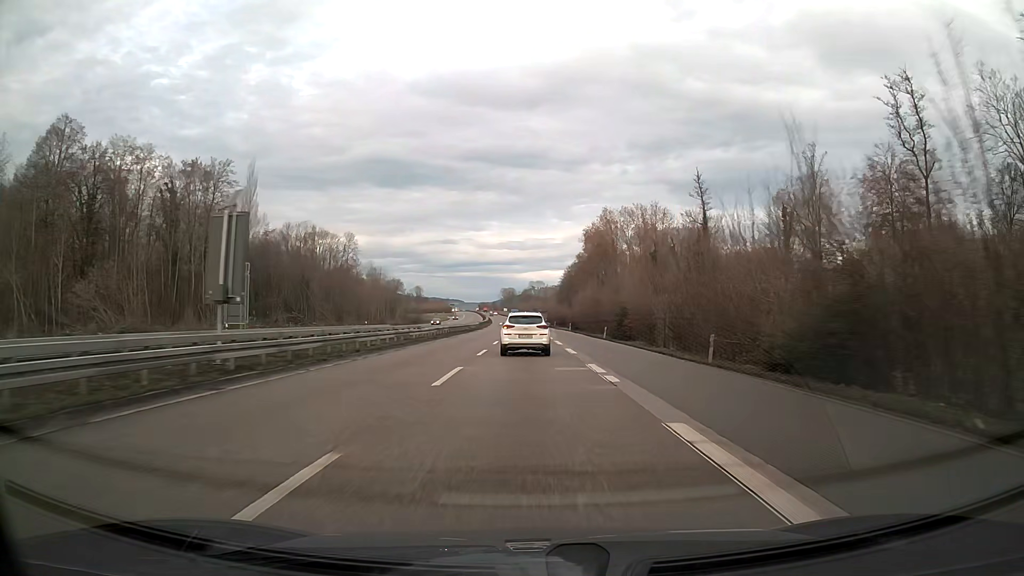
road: trunk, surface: asphalt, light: Day
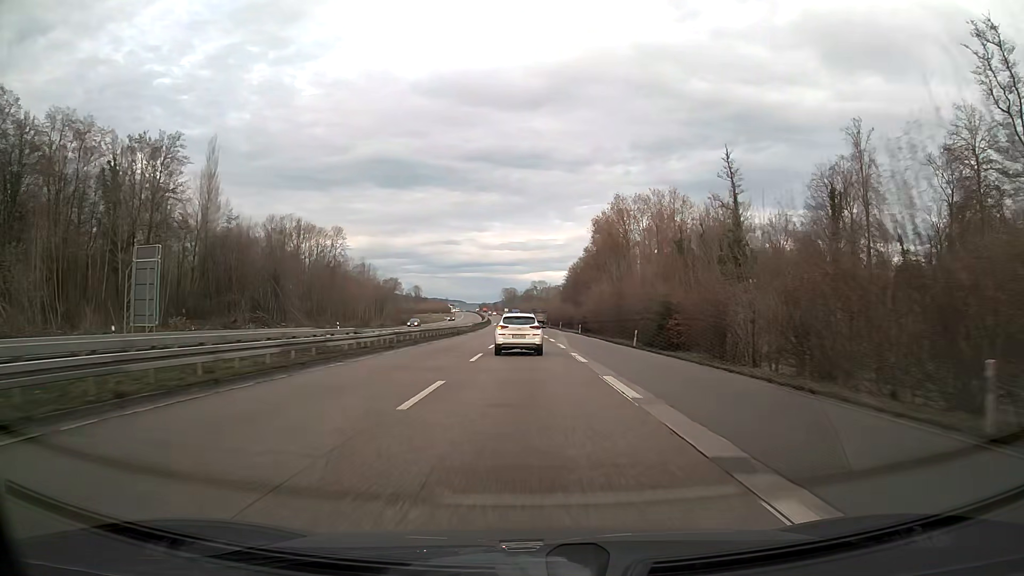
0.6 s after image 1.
(0.0, +15.8) m; 0°
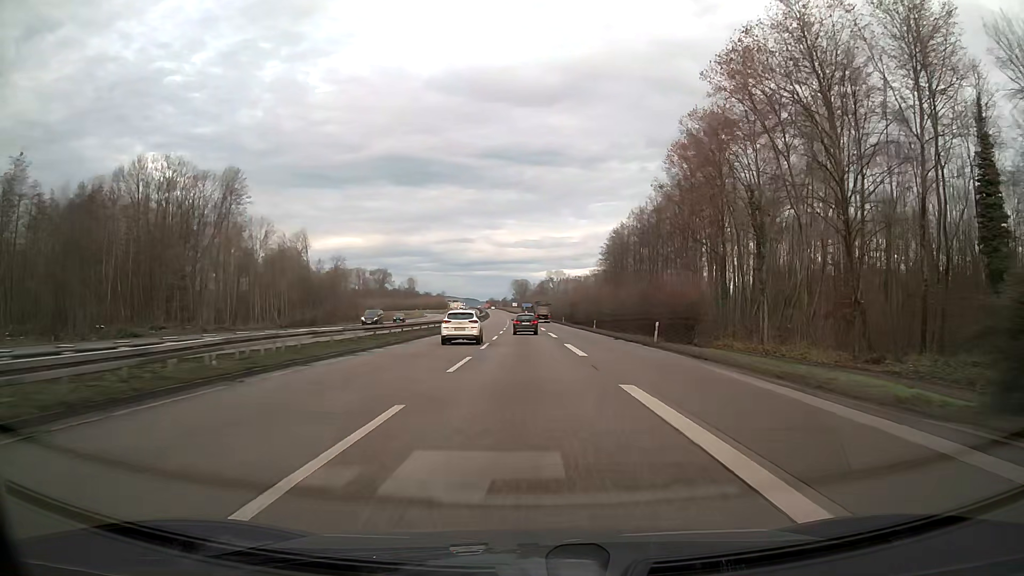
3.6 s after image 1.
(-0.8, +79.0) m; -1°
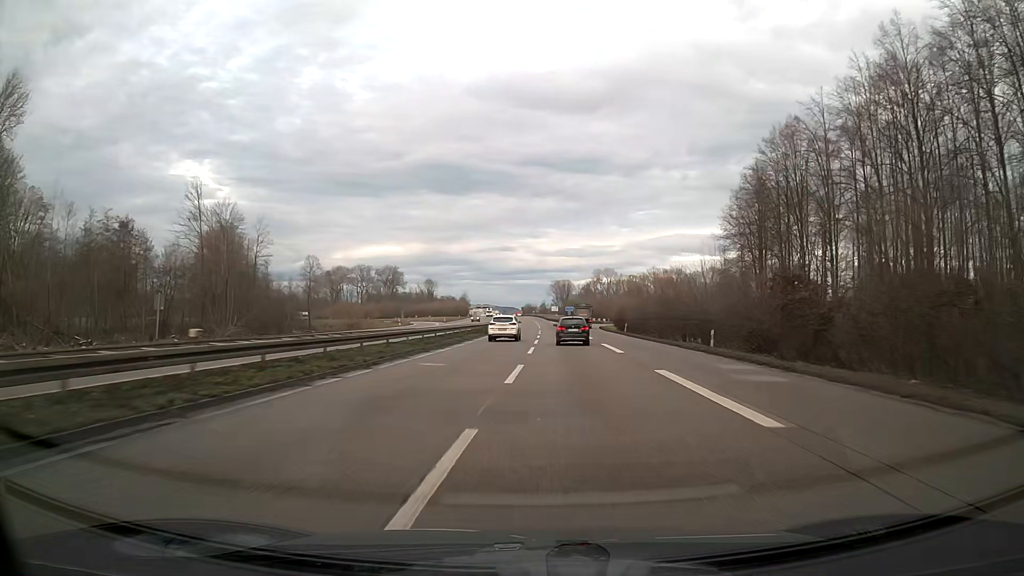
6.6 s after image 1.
(-1.9, +75.1) m; -3°
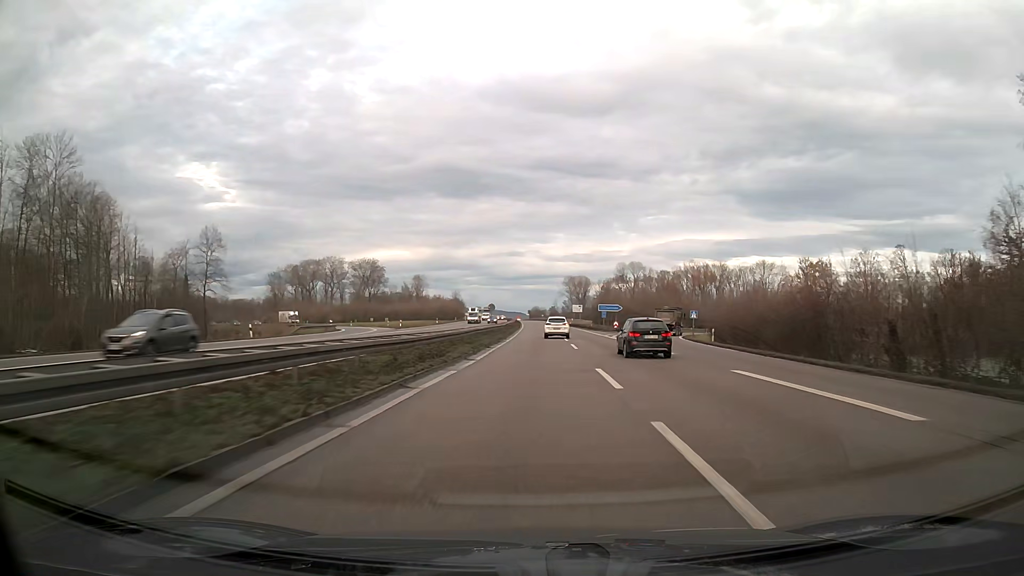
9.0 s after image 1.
(-0.4, +60.7) m; 0°
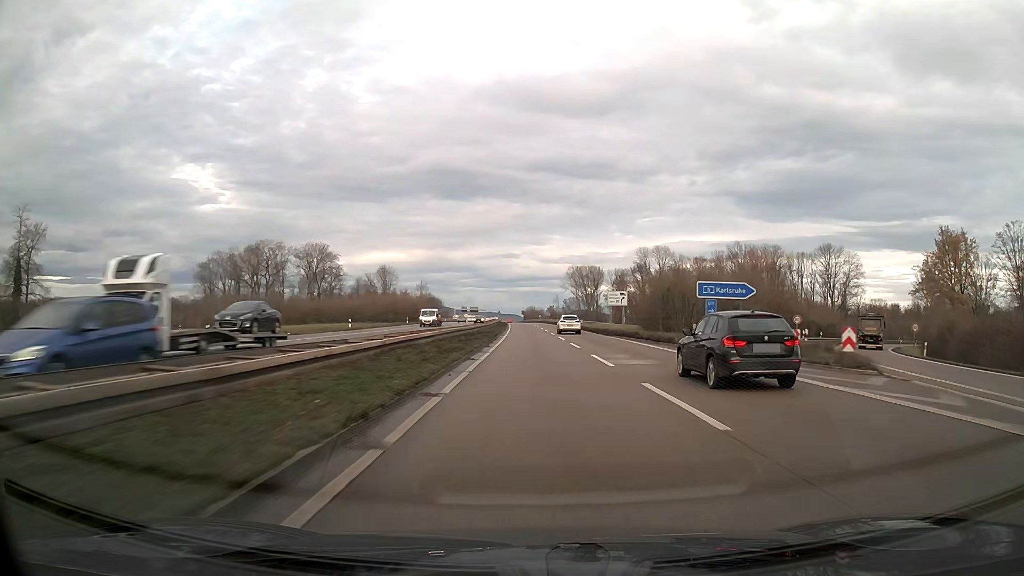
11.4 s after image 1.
(+0.3, +61.9) m; 0°
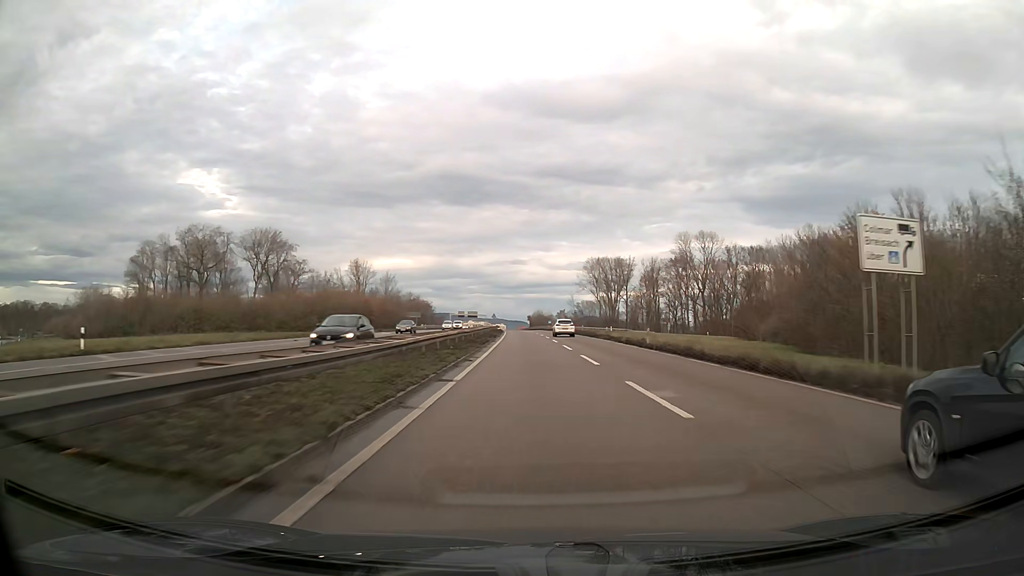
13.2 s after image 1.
(-0.2, +46.8) m; -1°
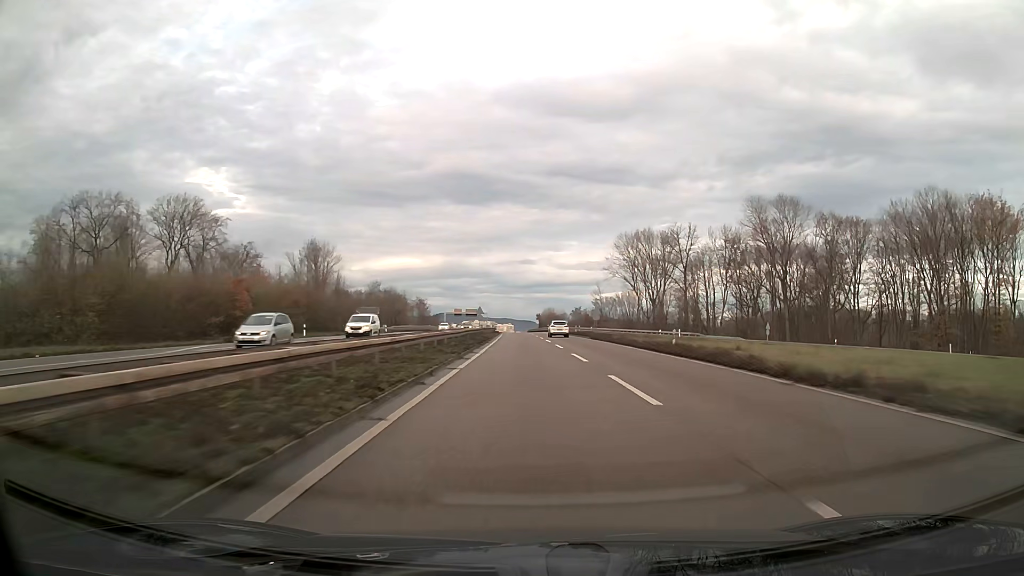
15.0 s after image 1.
(-0.3, +46.9) m; -1°
(0, +10) (0, +20) (0, +30) (0, +40) (0, +50) (0, +60) (0, +70) (0, +80) (0, +90) (0, +100) m
